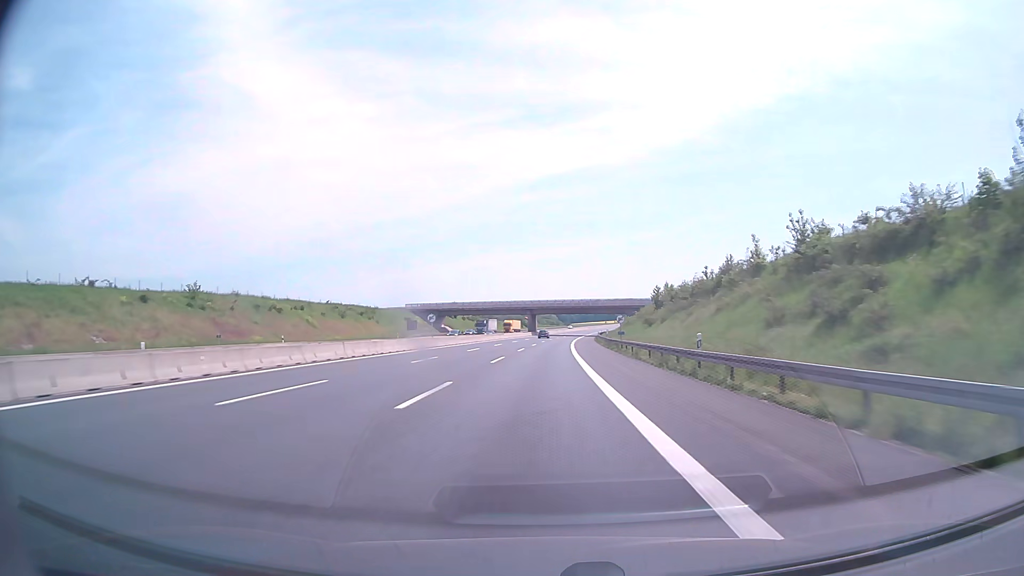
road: motorway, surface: asphalt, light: Day
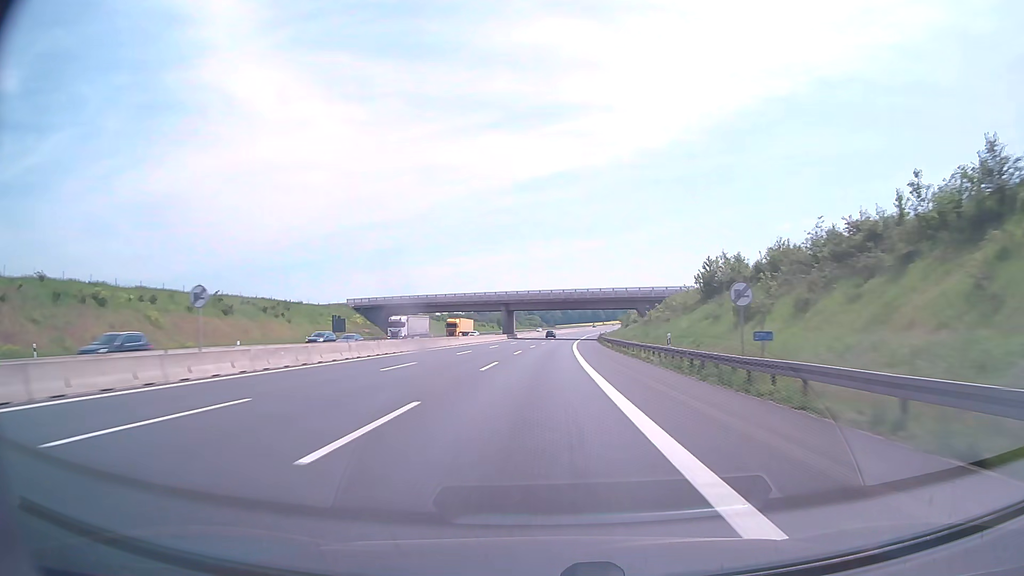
(+0.6, +41.3) m; +1°
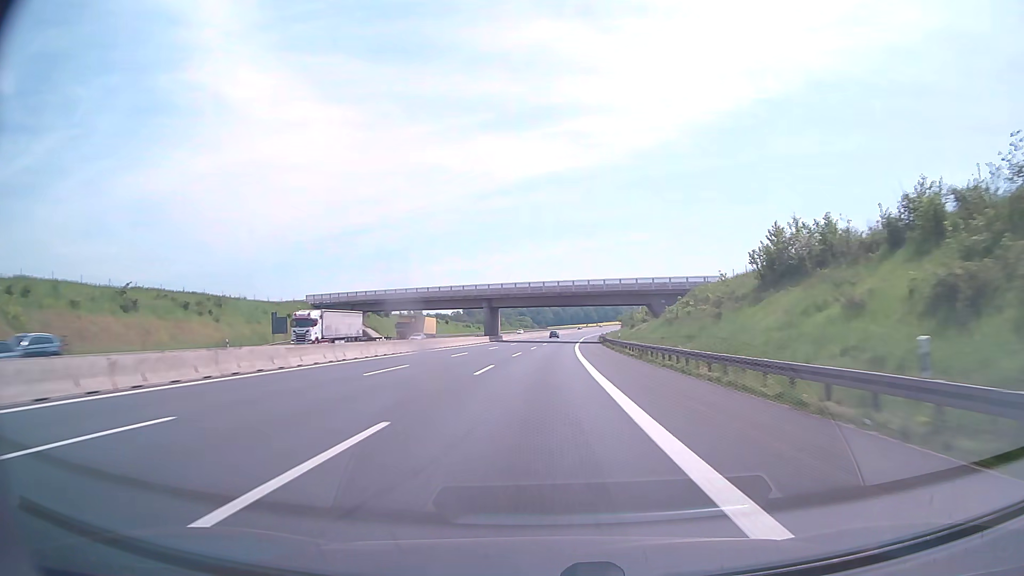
(+0.1, +20.6) m; +1°
(0, +10) (0, +20) (0, +30) (+1, +40) (+1, +50) (+2, +60) (+2, +70) (+3, +80) (+3, +90) (+4, +100) m
